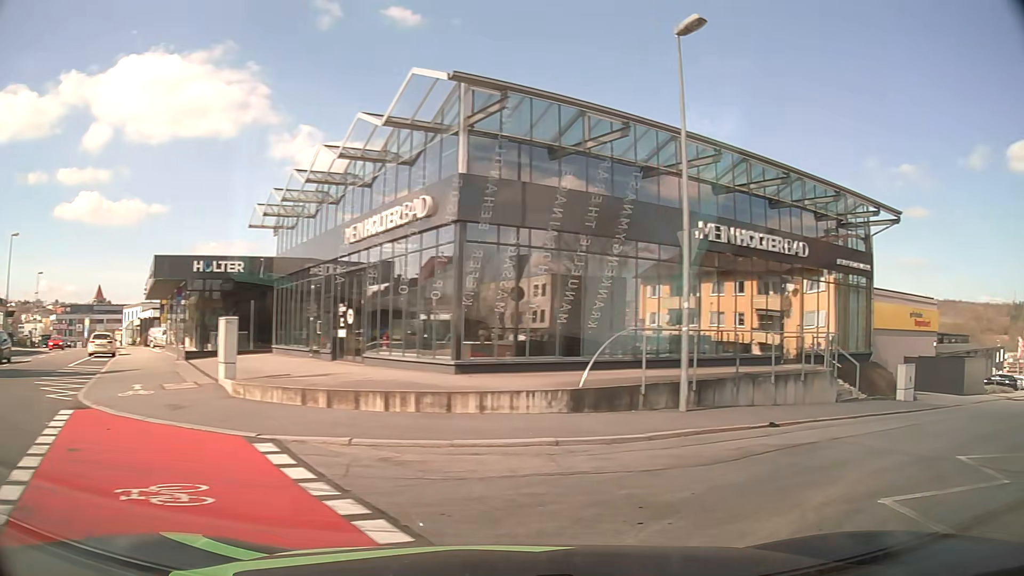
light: Day
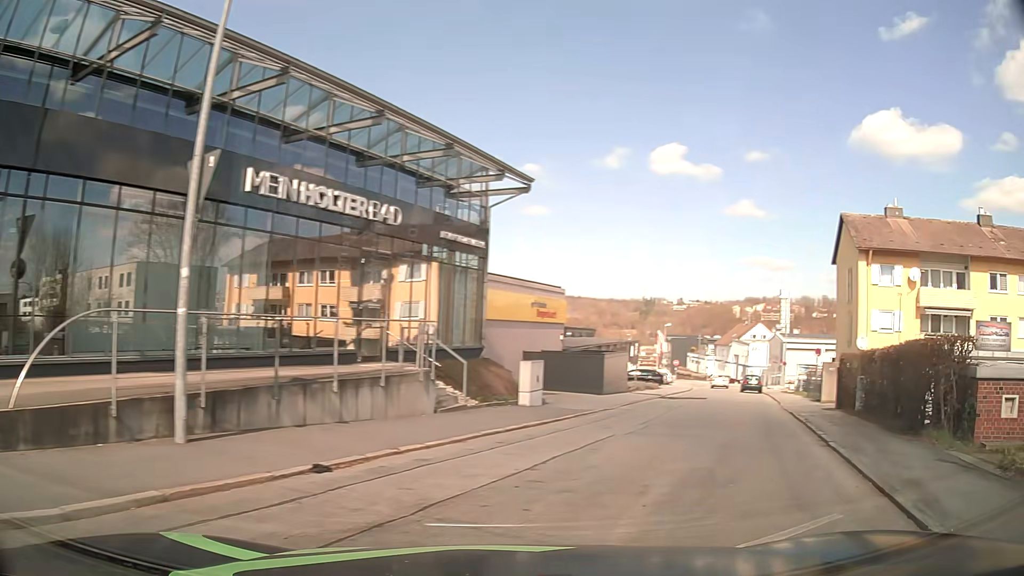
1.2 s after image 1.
(+1.6, +4.9) m; +34°
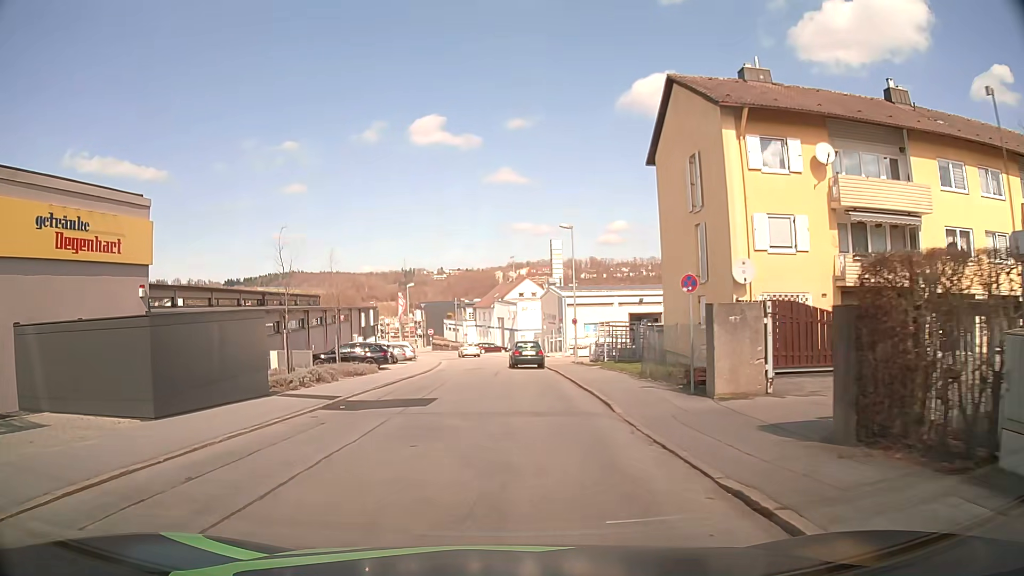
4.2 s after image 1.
(+6.6, +18.5) m; +21°
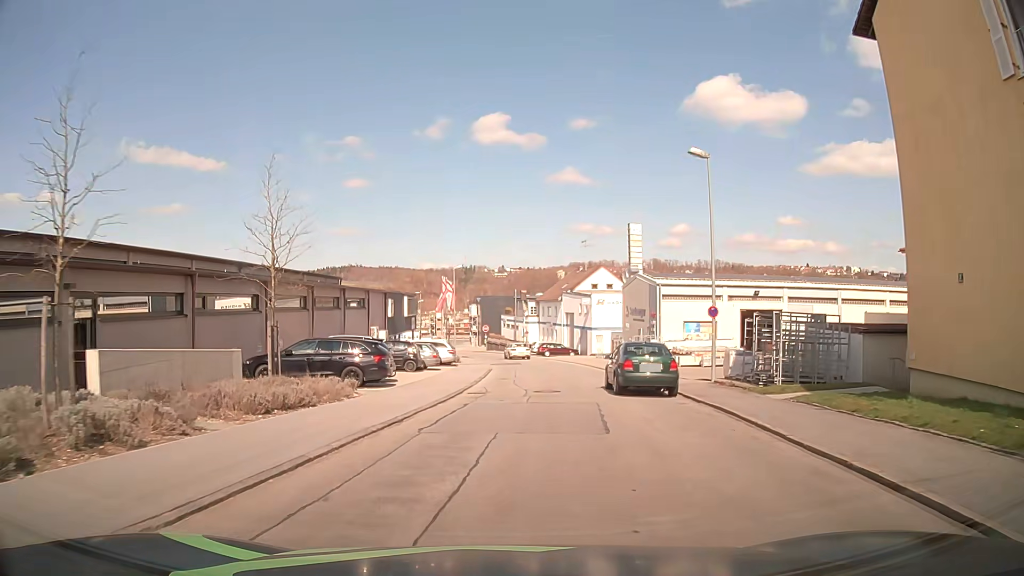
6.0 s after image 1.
(-1.0, +16.6) m; -5°
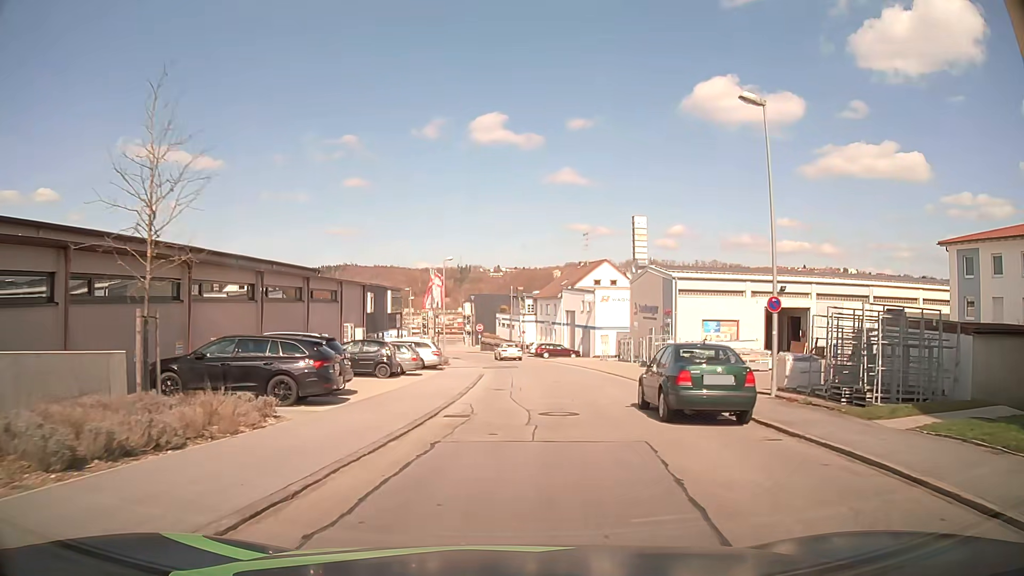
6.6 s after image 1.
(0.0, +6.0) m; 0°
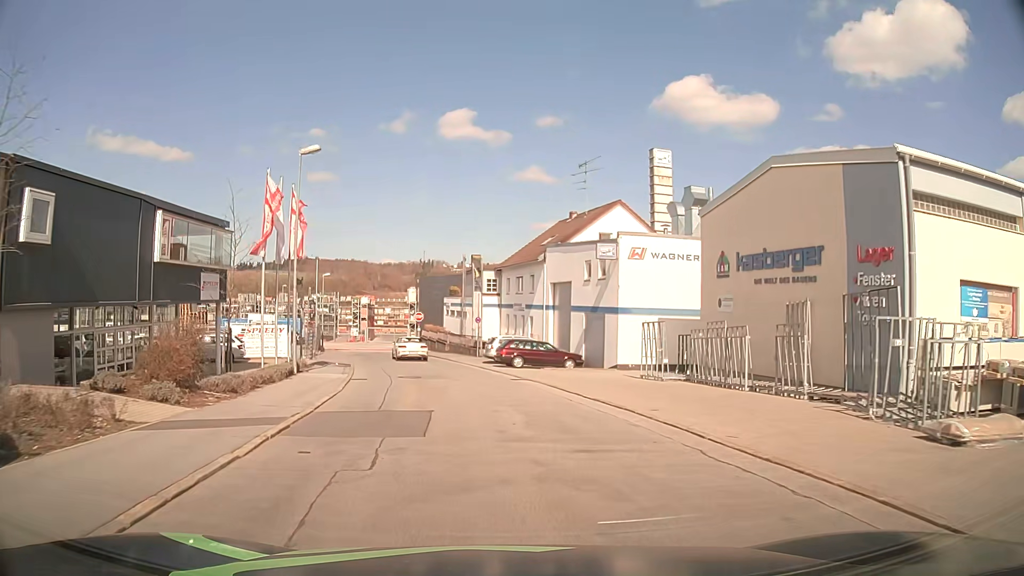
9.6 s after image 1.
(+1.4, +30.0) m; +4°
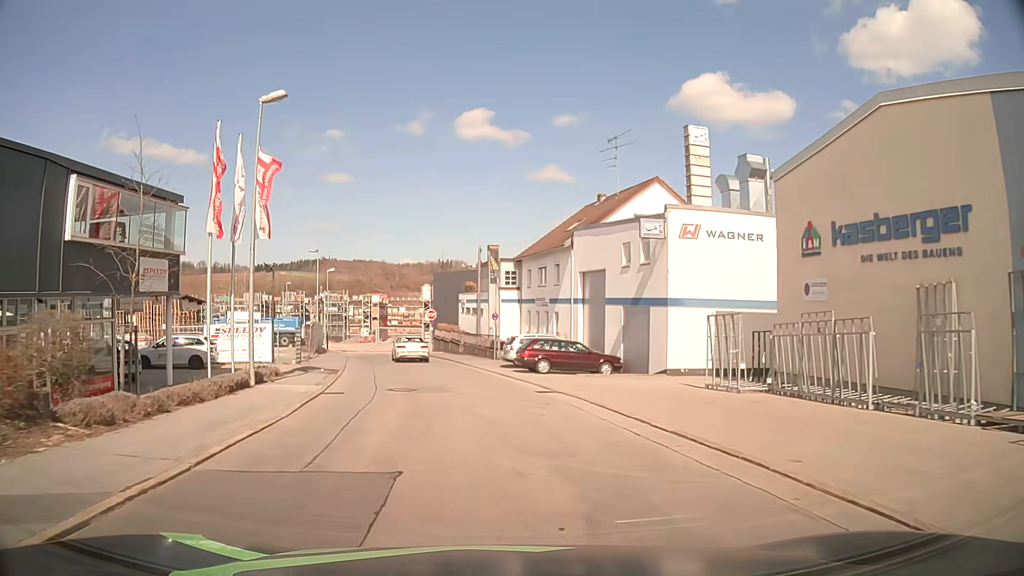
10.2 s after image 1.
(-0.1, +6.0) m; -2°
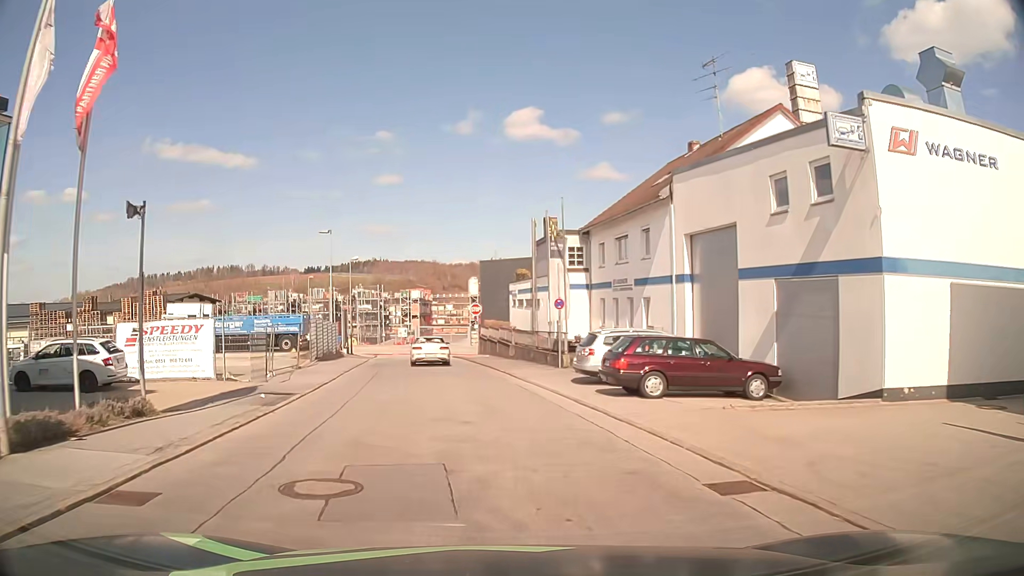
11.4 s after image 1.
(-0.4, +11.9) m; -5°
